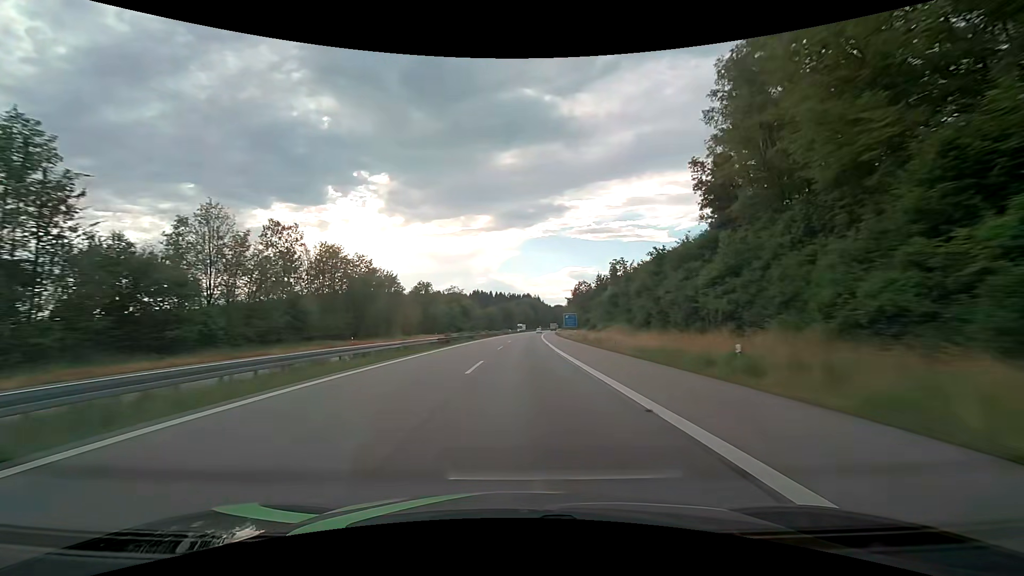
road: motorway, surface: asphalt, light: Day
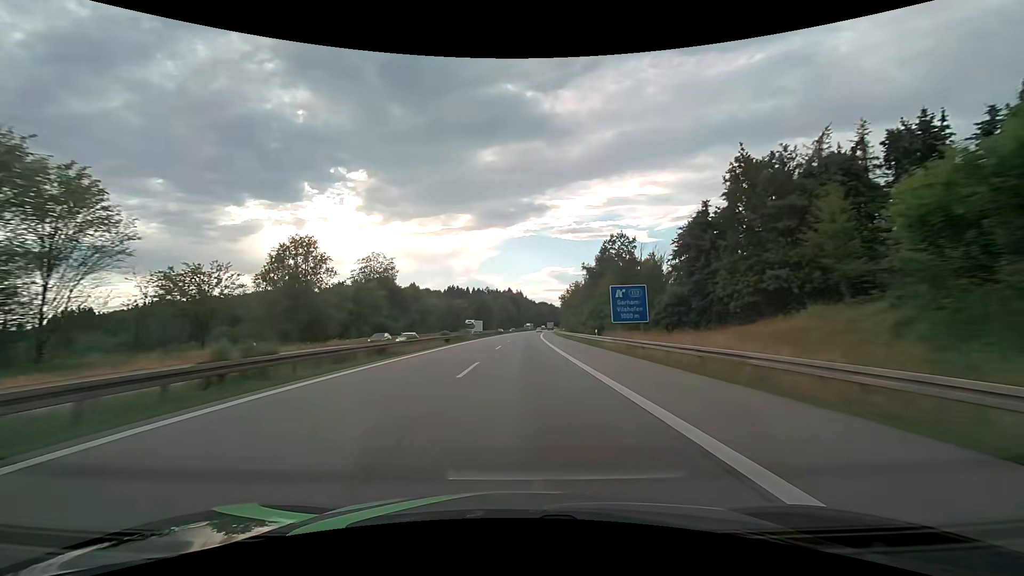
(+1.4, +74.2) m; +2°
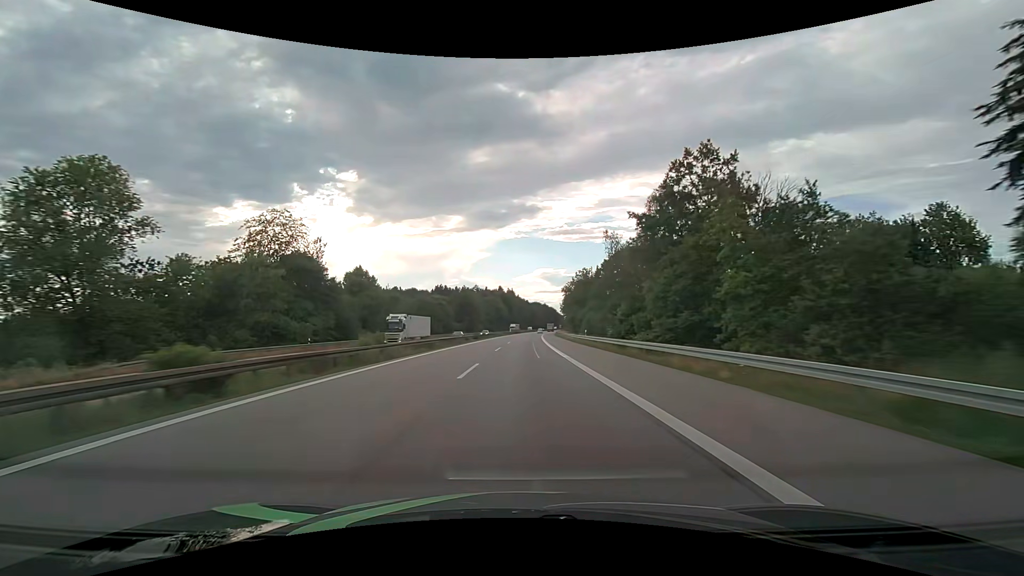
(+0.3, +36.3) m; +1°
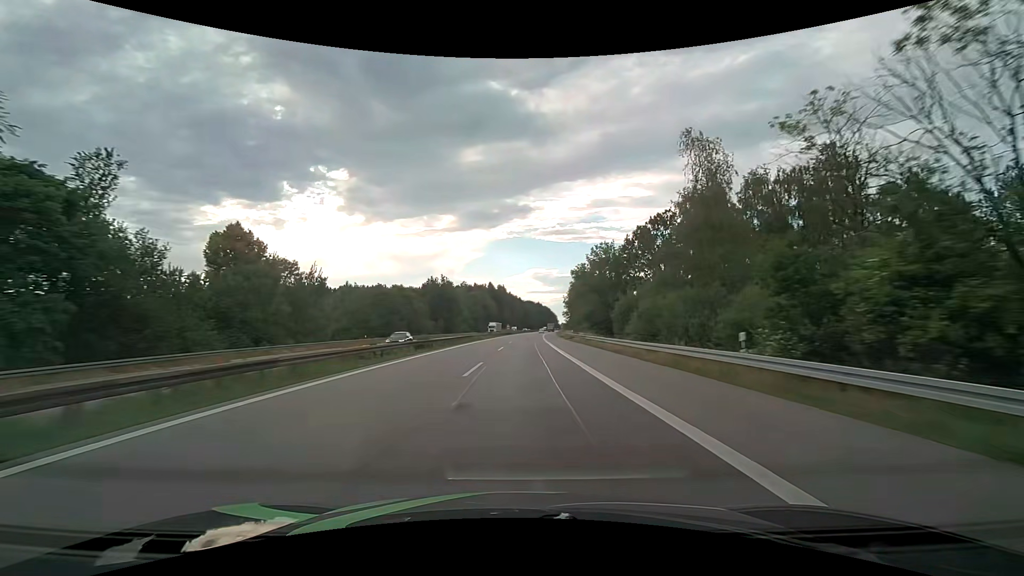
(+0.4, +35.9) m; +1°
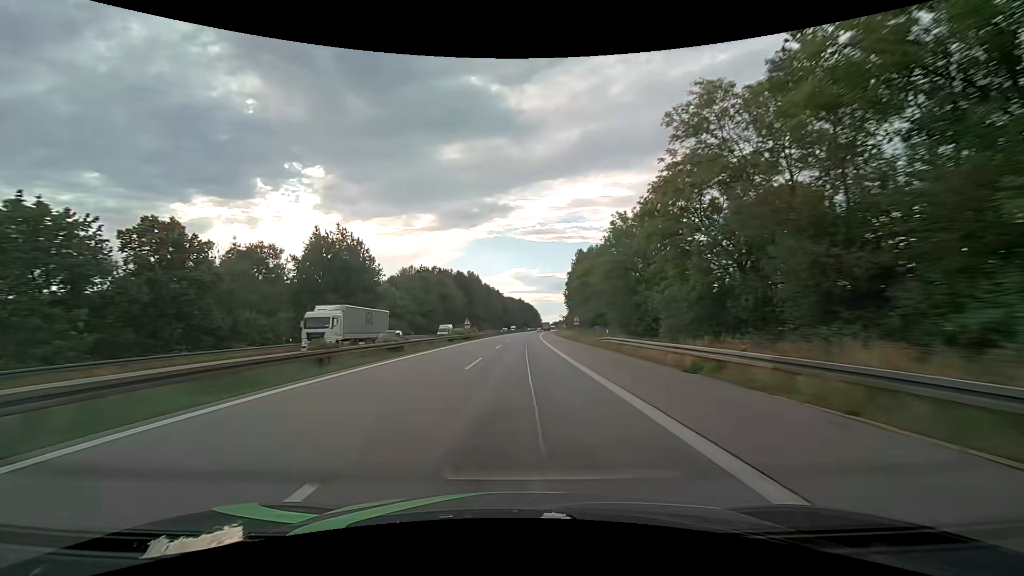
(+1.3, +70.3) m; +2°
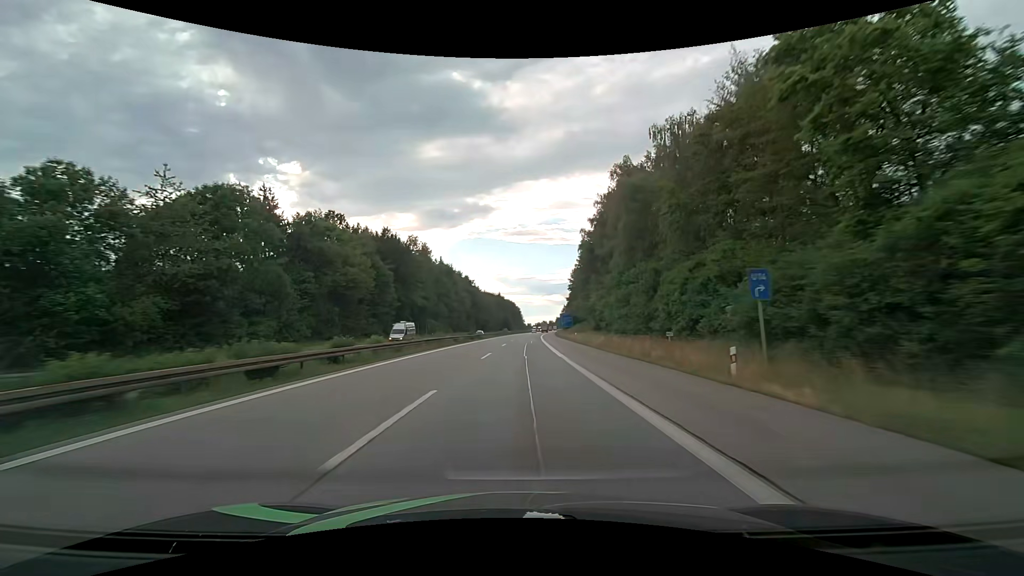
(+1.6, +84.3) m; +2°
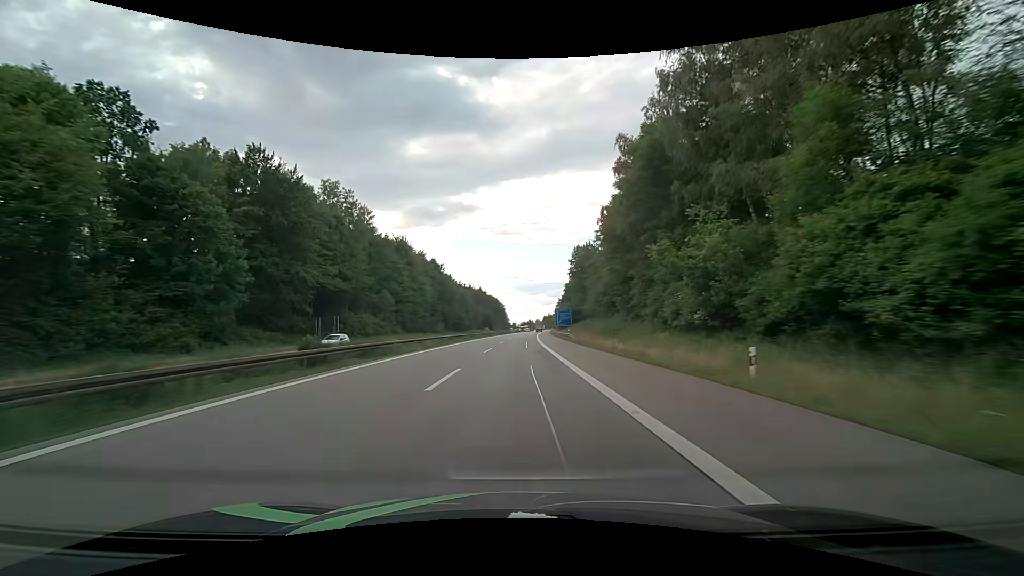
(+0.6, +49.1) m; +1°
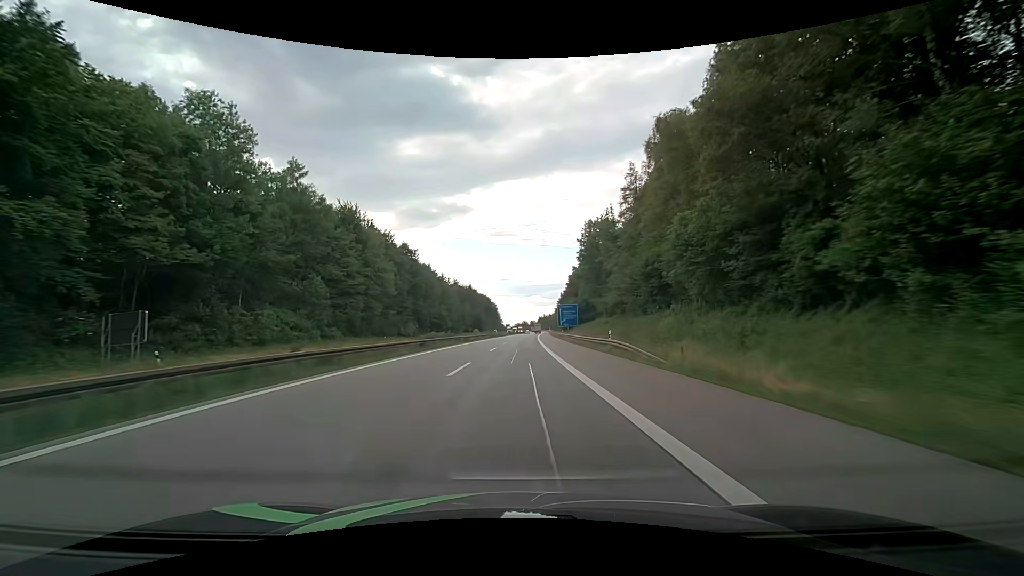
(+0.3, +32.5) m; +1°
(0, +10) (0, +20) (0, +30) (0, +40) (0, +50) (0, +60) (+1, +70) (+1, +80) (+1, +90) (+2, +100) m
